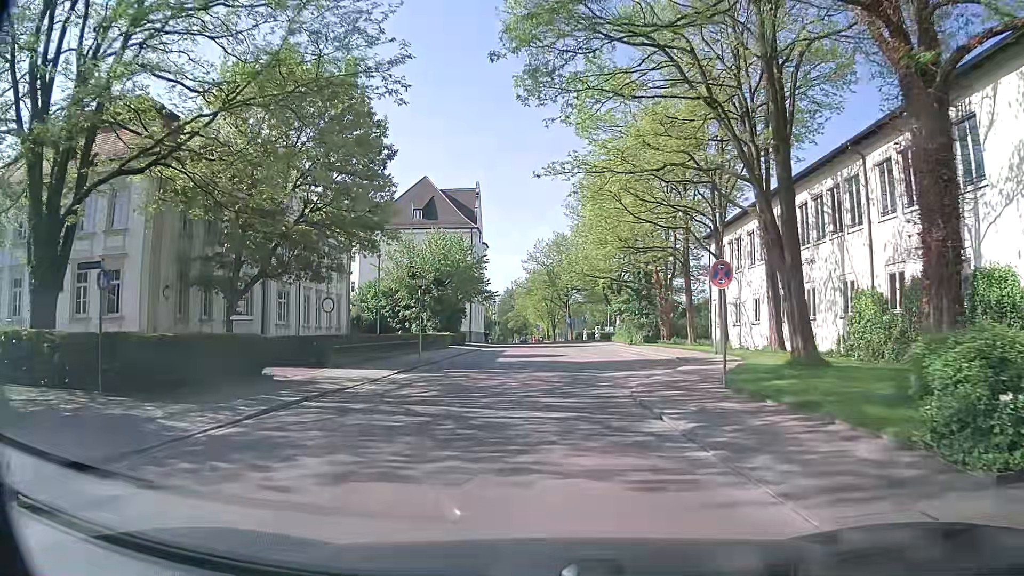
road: residential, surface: asphalt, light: Day
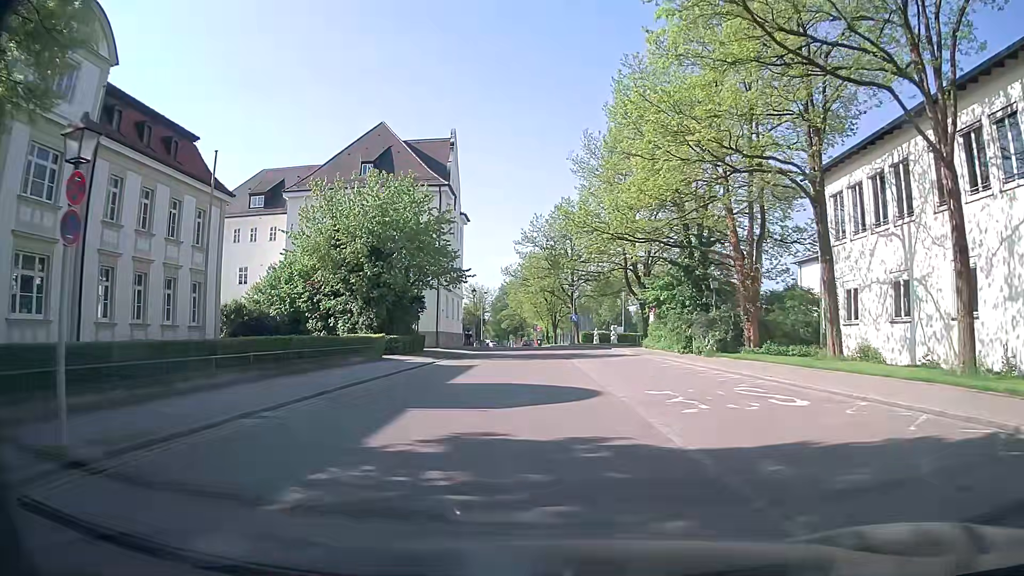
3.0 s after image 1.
(+0.2, +22.8) m; +1°
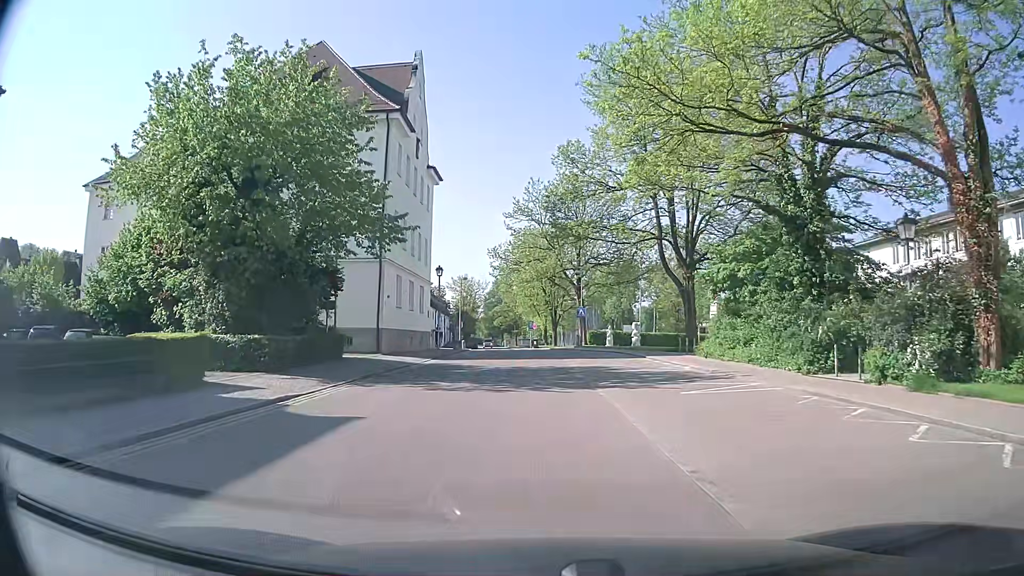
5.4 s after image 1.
(0.0, +18.2) m; 0°
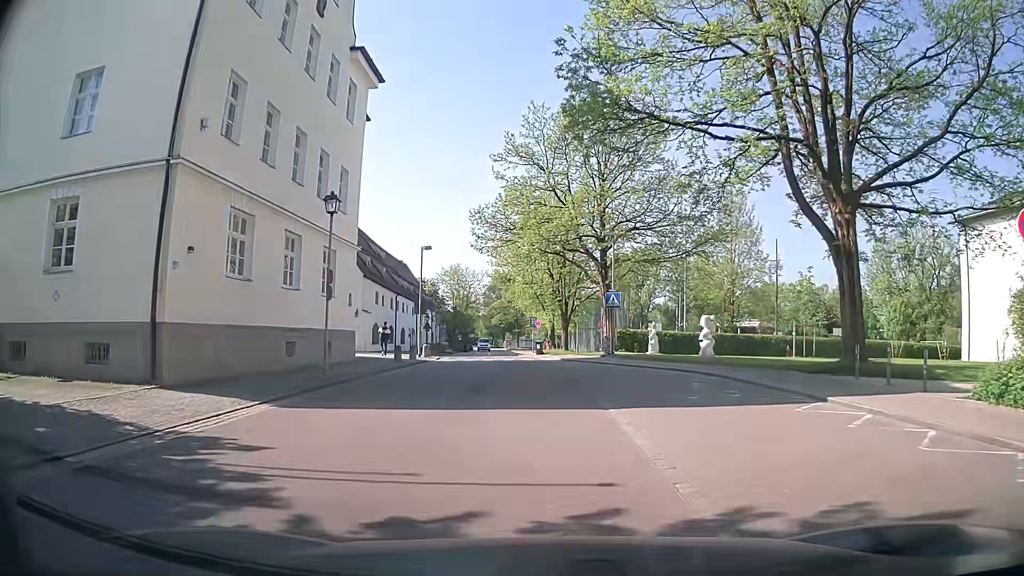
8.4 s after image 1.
(0.0, +21.1) m; 0°
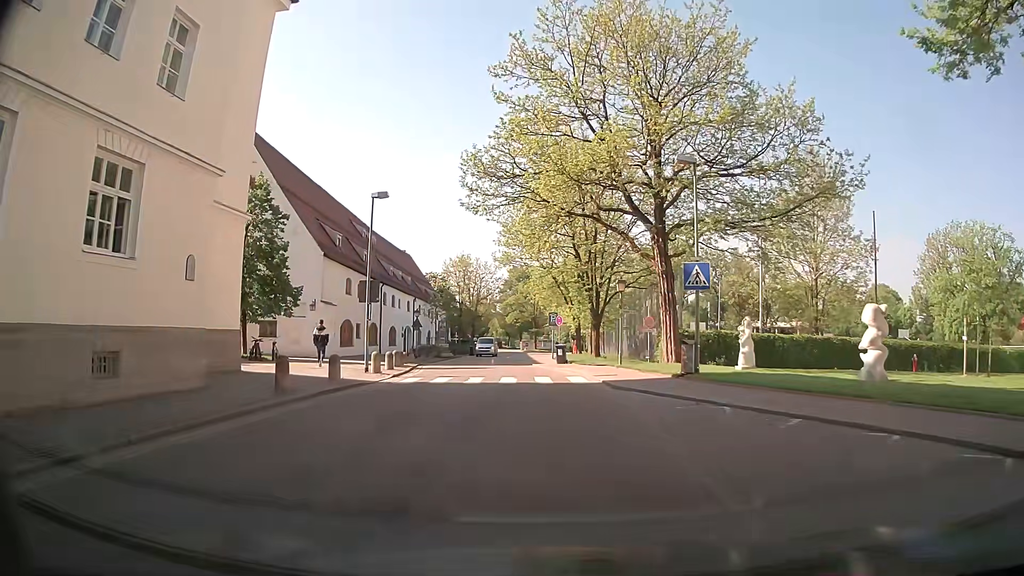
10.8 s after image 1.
(-0.2, +14.7) m; -2°
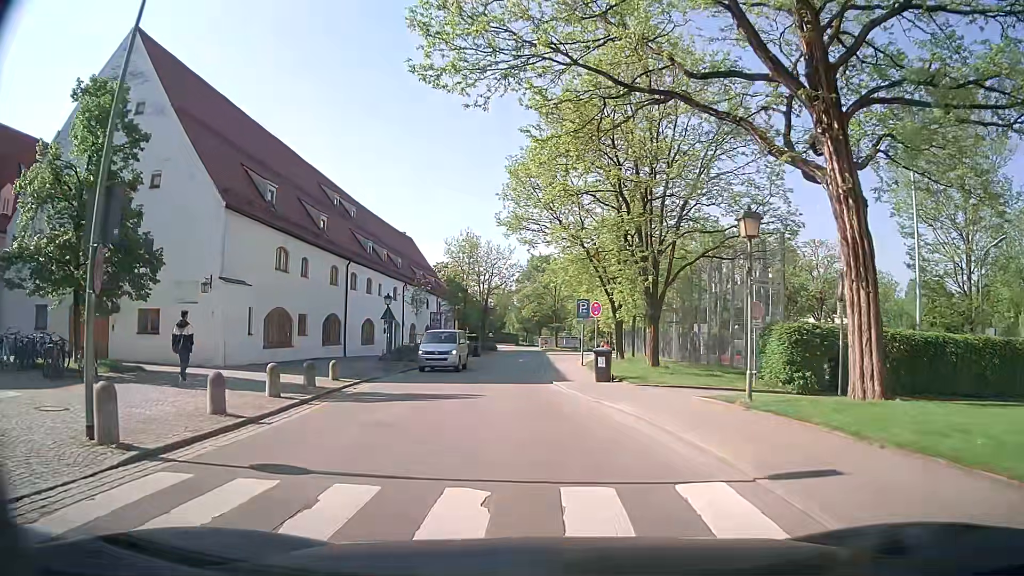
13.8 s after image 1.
(-0.2, +15.7) m; 0°
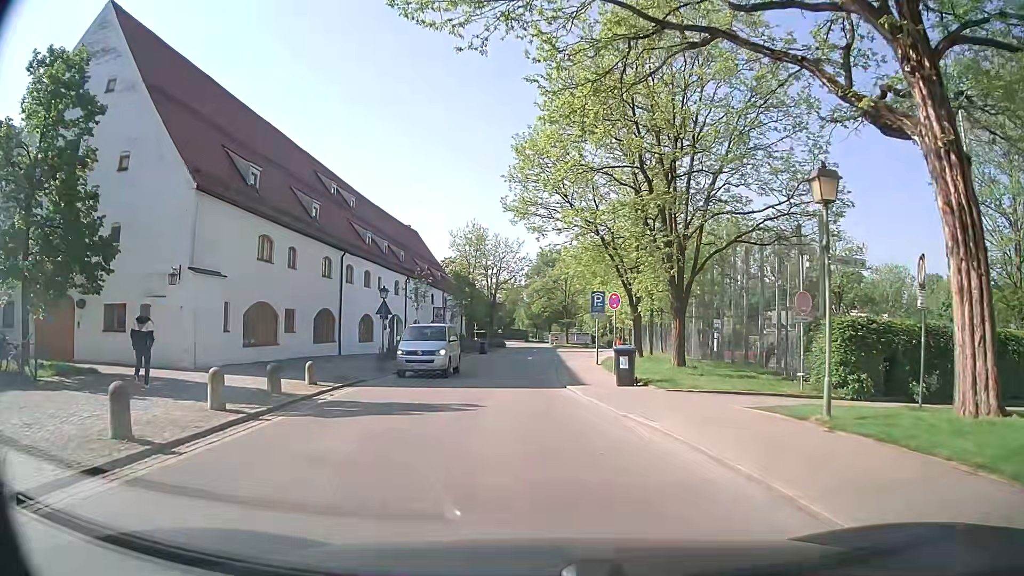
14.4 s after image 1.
(-0.1, +3.2) m; -3°
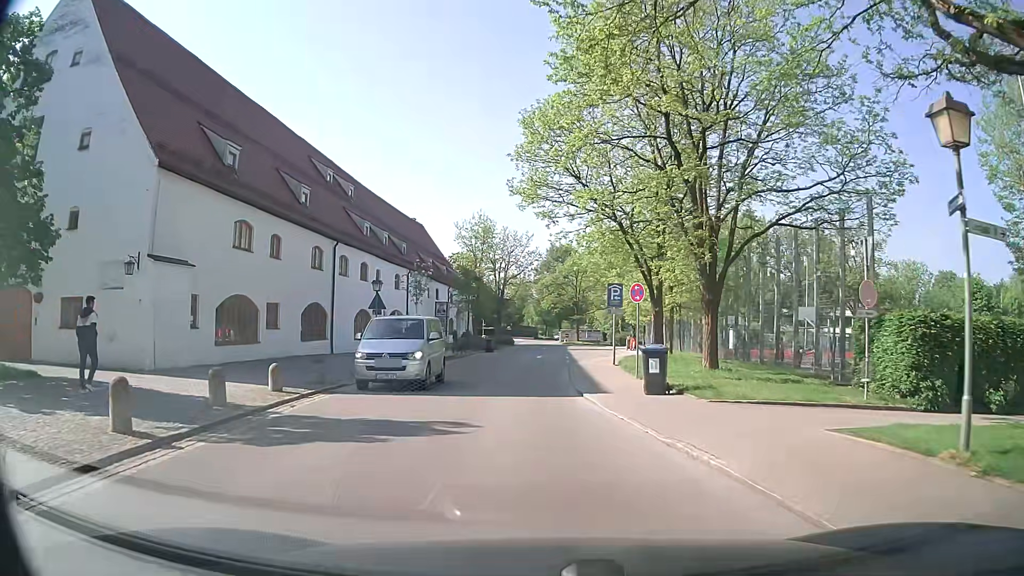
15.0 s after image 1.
(0.0, +3.3) m; -1°
